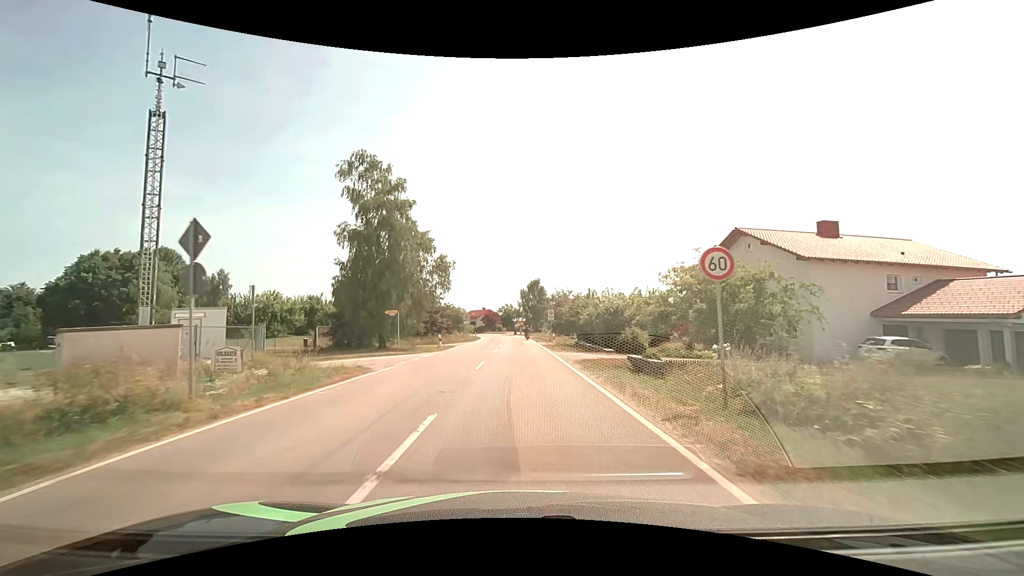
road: tertiary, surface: asphalt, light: Day
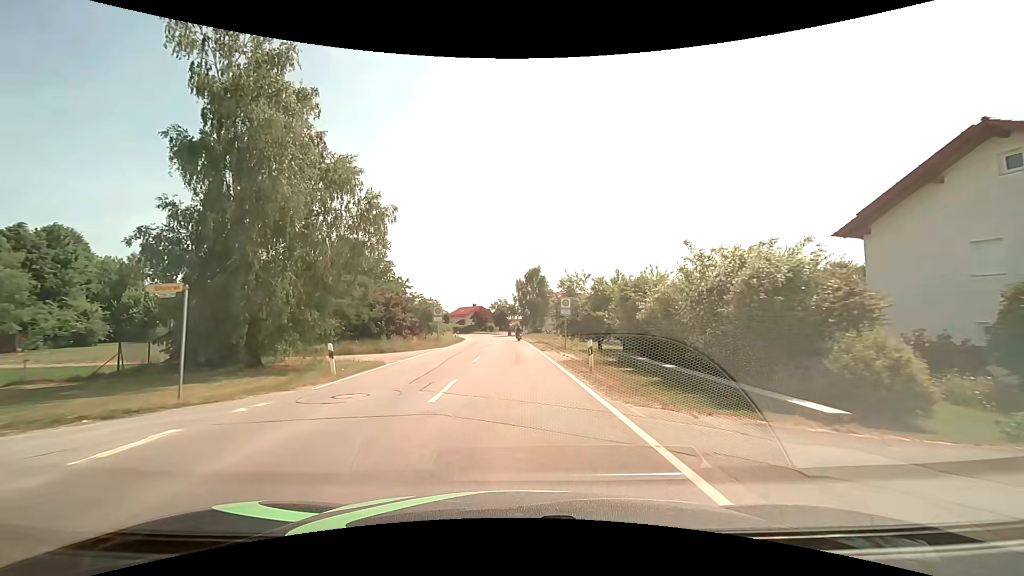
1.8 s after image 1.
(+0.2, +19.4) m; 0°
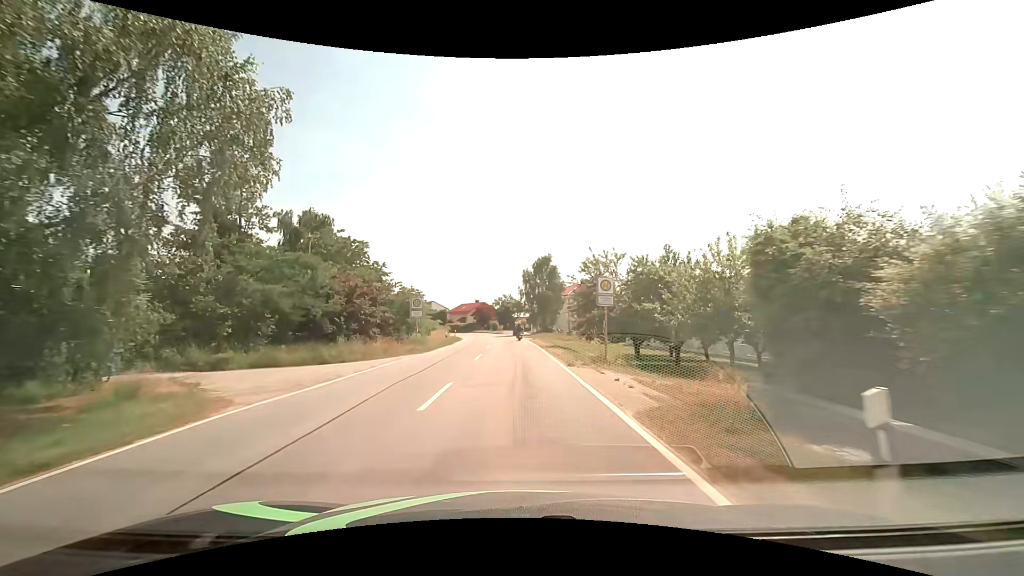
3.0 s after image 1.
(-0.1, +11.7) m; 0°
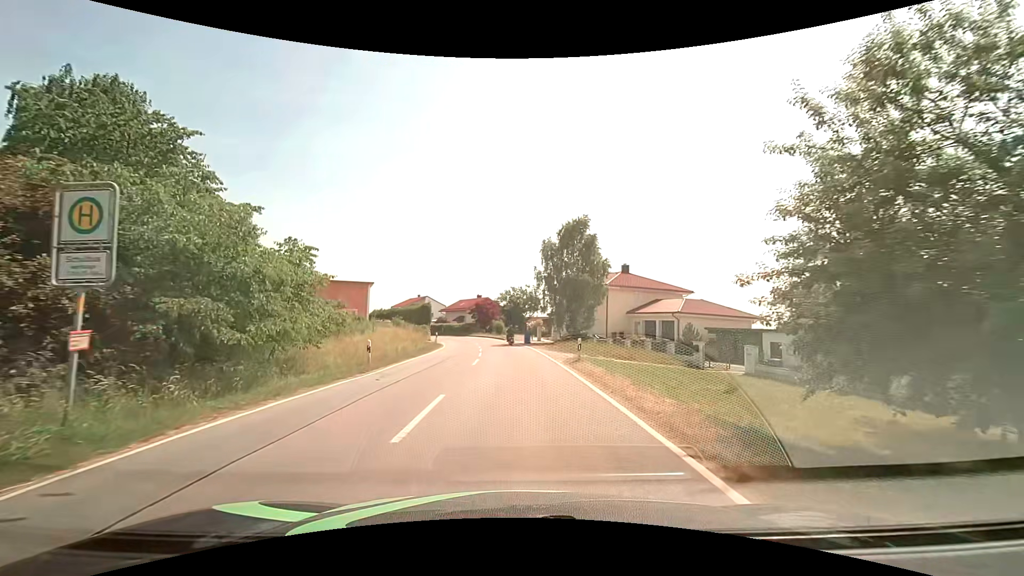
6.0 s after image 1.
(-0.6, +25.8) m; -2°
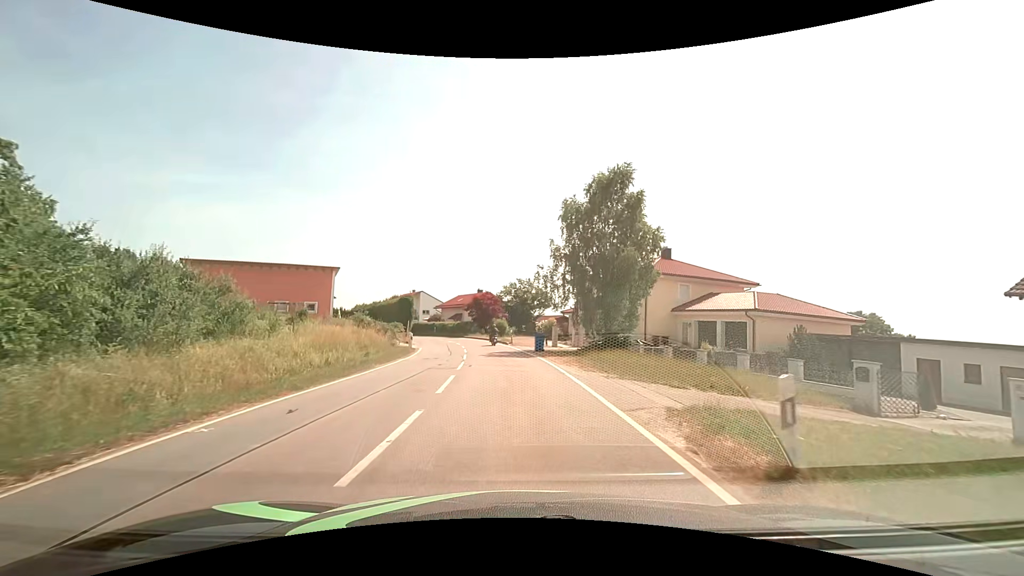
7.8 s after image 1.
(0.0, +14.2) m; -1°
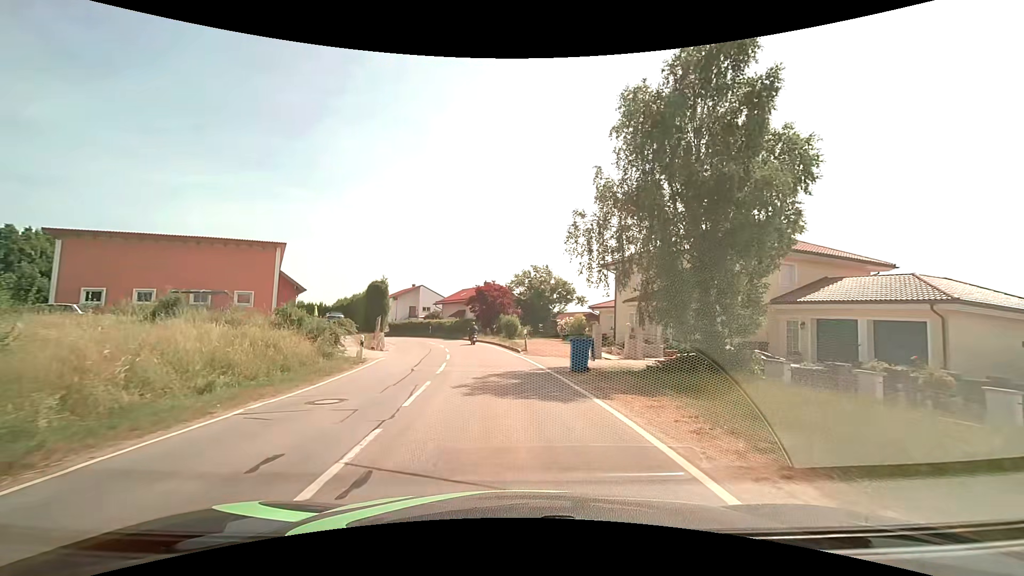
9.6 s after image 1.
(-0.1, +14.0) m; -1°
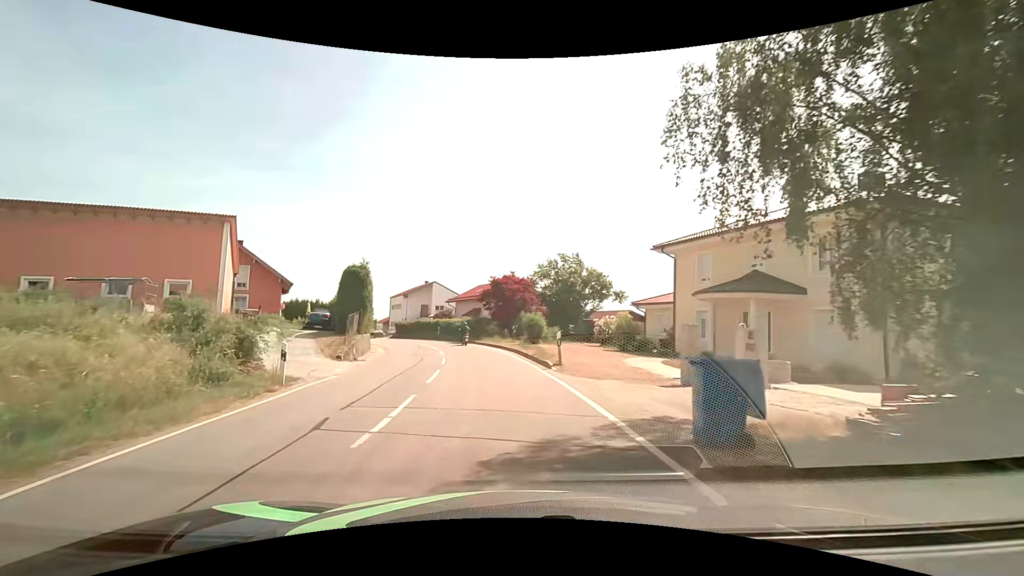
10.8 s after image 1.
(-0.2, +9.2) m; -3°
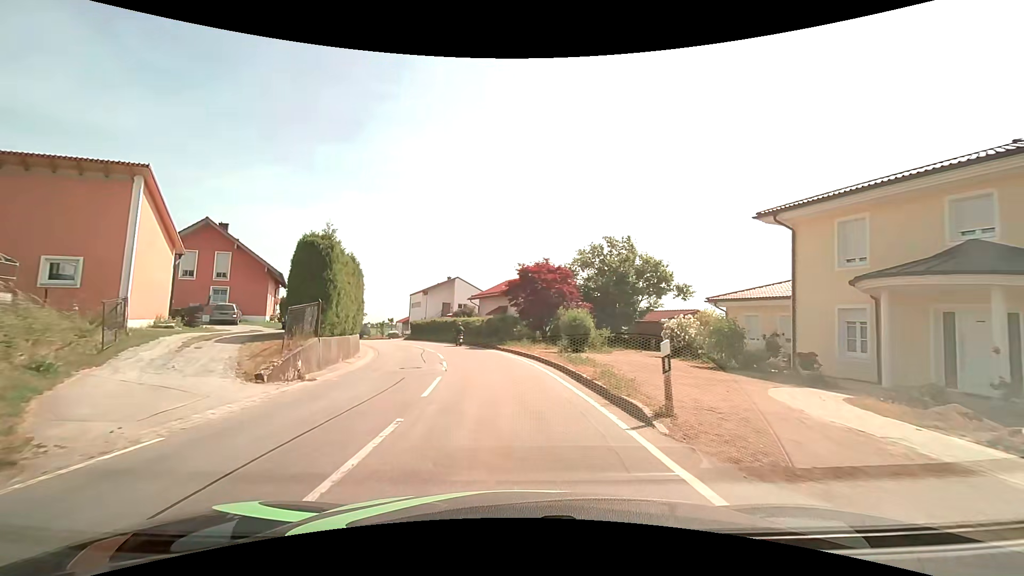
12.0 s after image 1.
(-0.2, +8.9) m; -3°
(0, +10) (-1, +20) (-3, +30) (-6, +39) (-10, +49) (-14, +58) (-19, +67) (-23, +75) (-28, +84) (-33, +93) m
